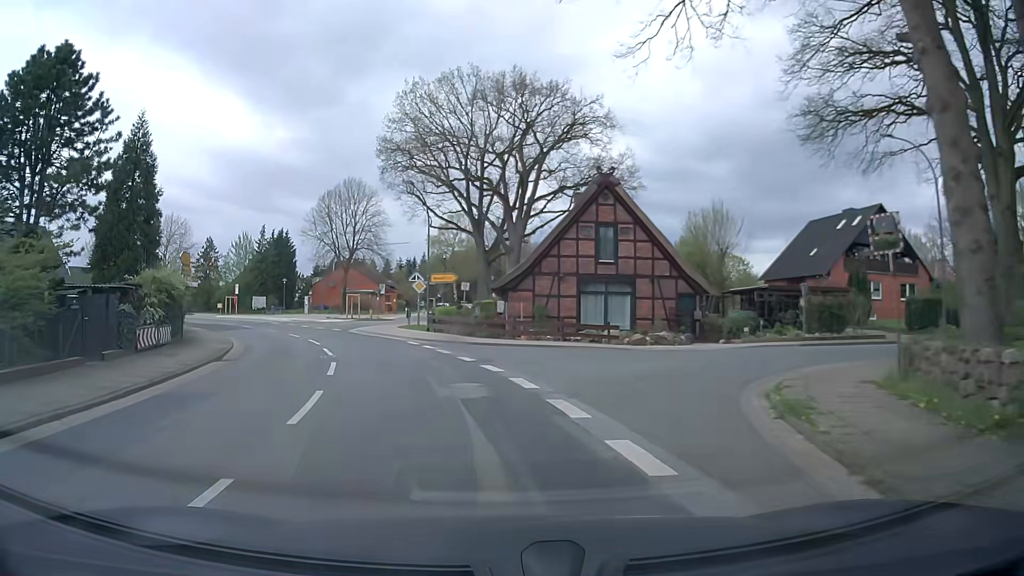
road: secondary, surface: asphalt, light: Day
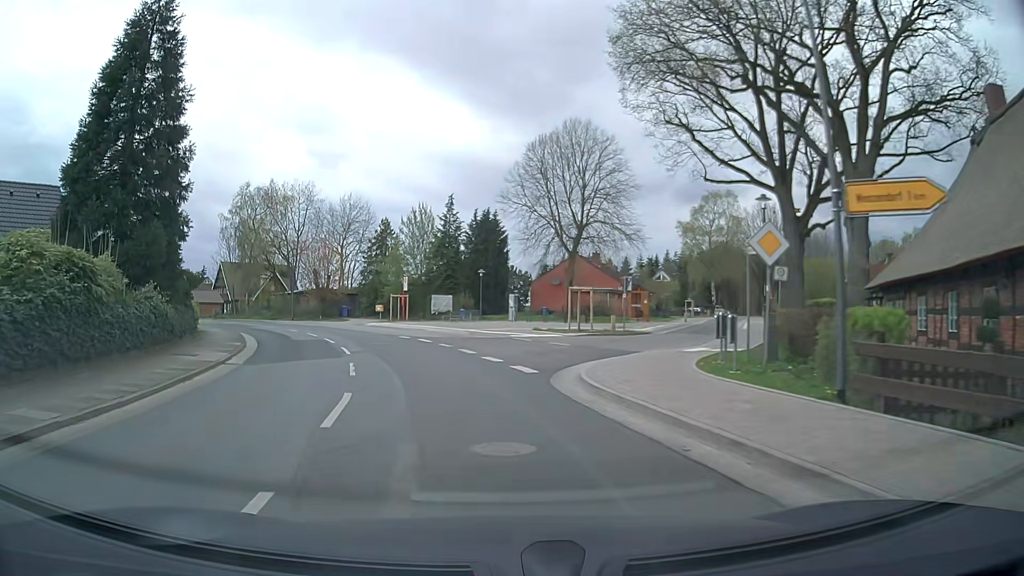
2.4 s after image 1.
(-4.5, +24.5) m; -19°
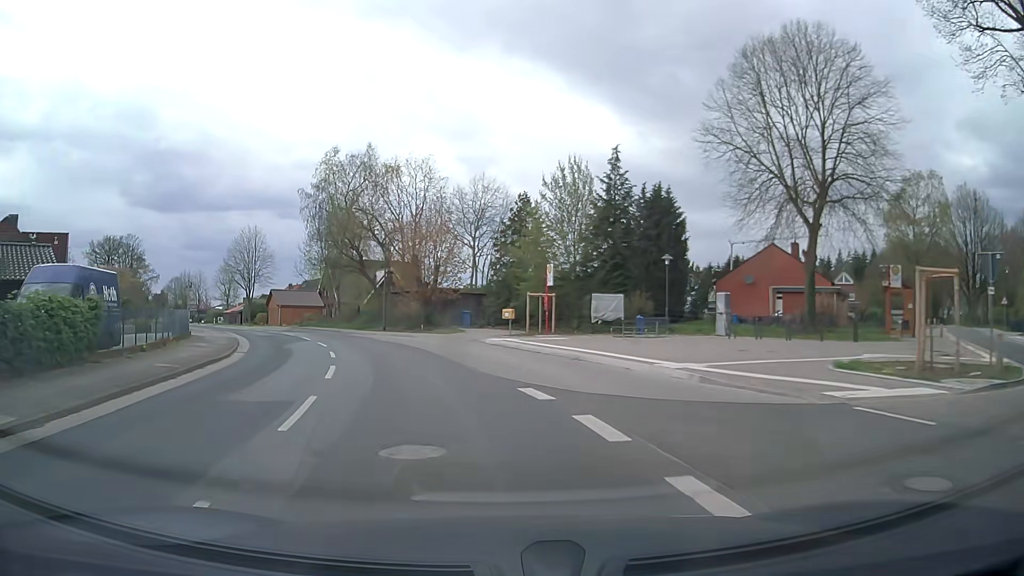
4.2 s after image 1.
(-2.2, +18.7) m; -13°
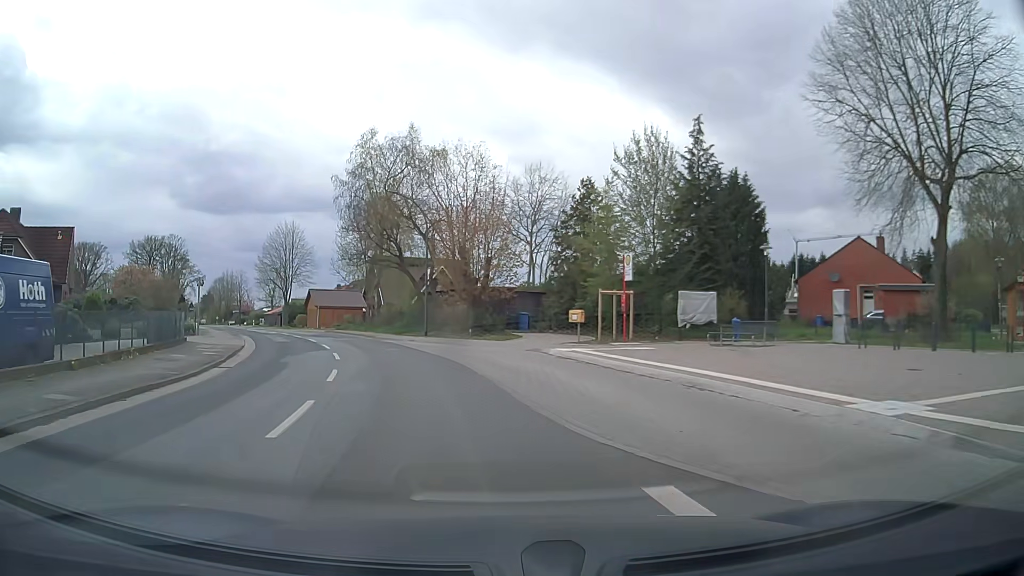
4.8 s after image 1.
(-0.2, +6.4) m; -5°
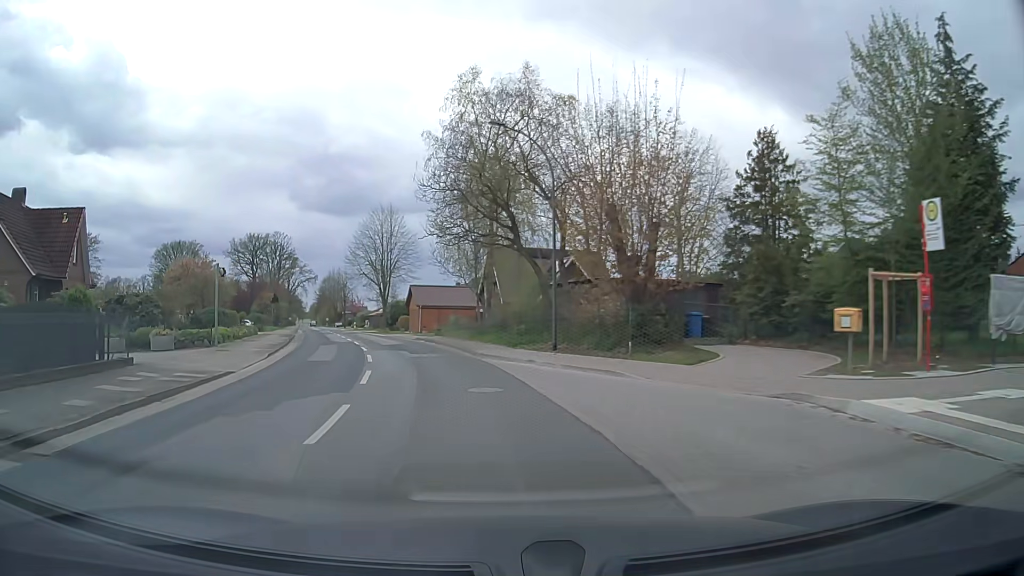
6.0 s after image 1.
(-1.2, +12.7) m; -11°
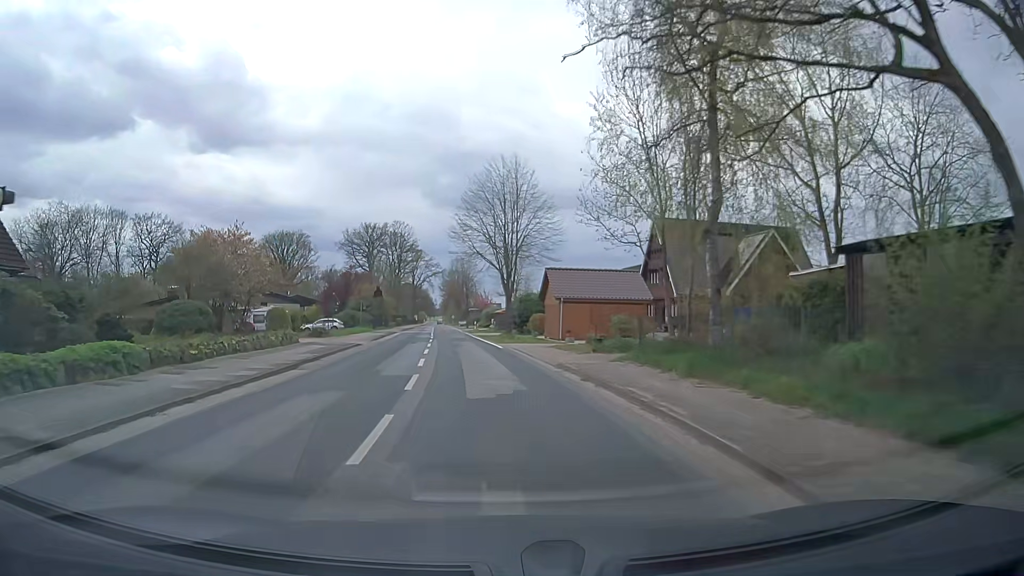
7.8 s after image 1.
(-2.2, +19.4) m; -12°
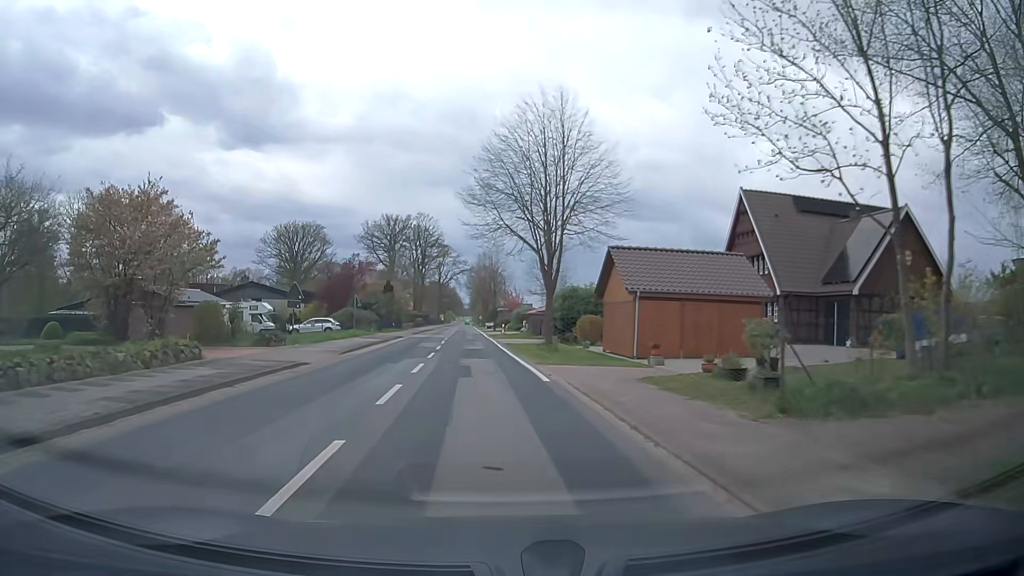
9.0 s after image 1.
(-0.2, +13.6) m; -2°
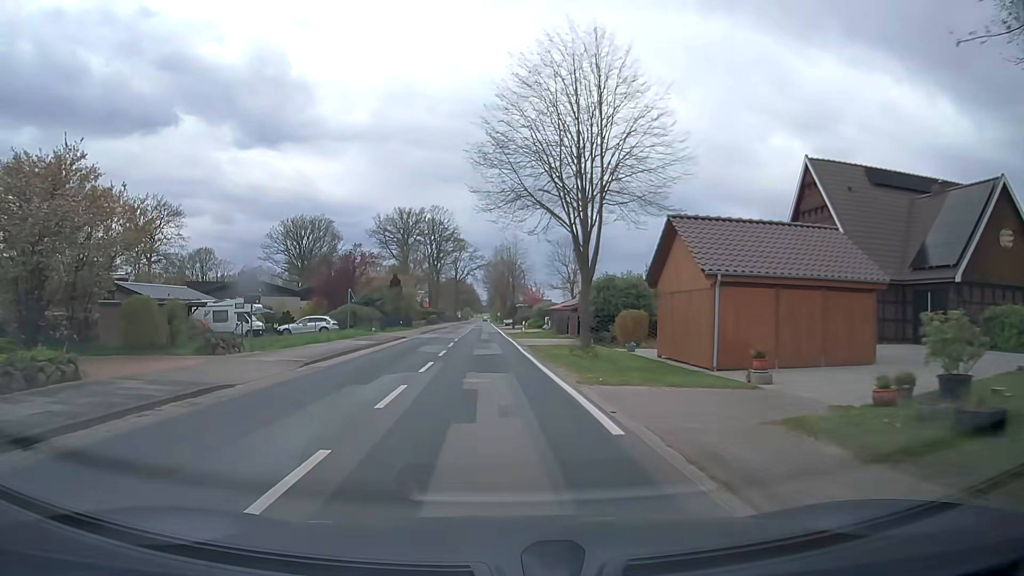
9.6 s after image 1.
(-0.1, +7.0) m; -2°
(0, +10) (0, +20) (-1, +30) (-1, +40) (-1, +50) (-2, +60) (-2, +70) (-2, +80) (-2, +90) (-3, +100) m
